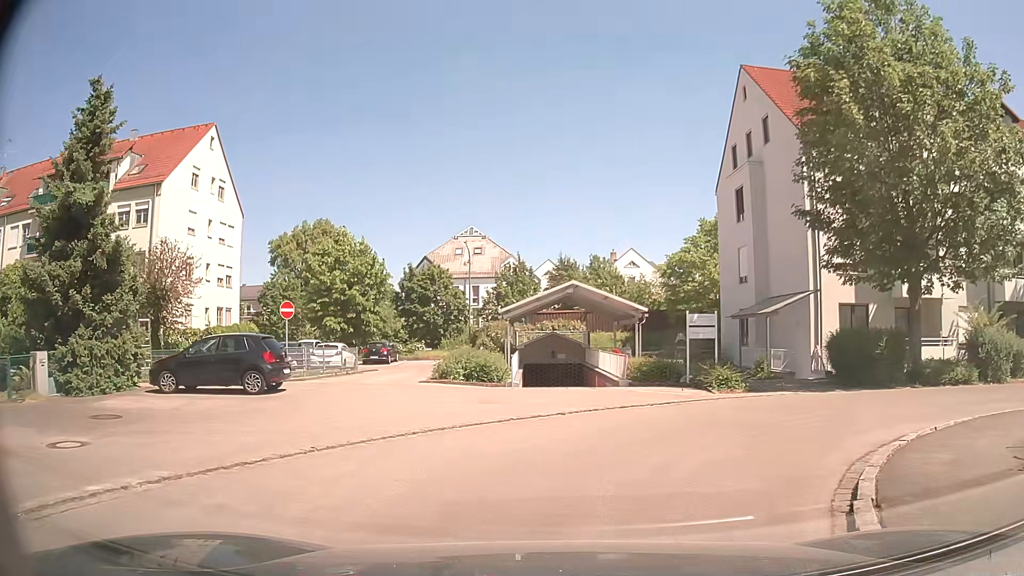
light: Day
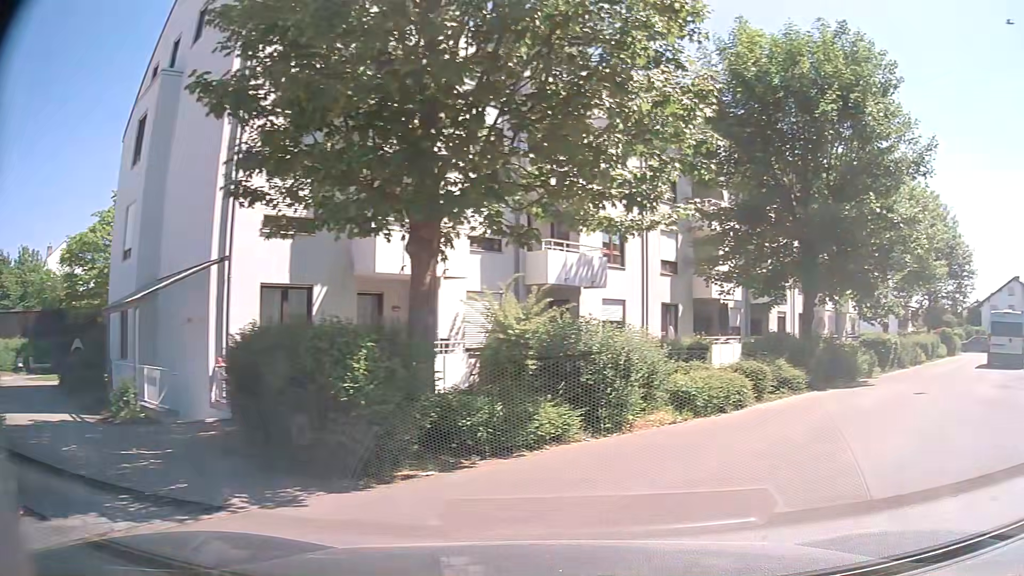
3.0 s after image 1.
(+3.5, +10.3) m; +48°
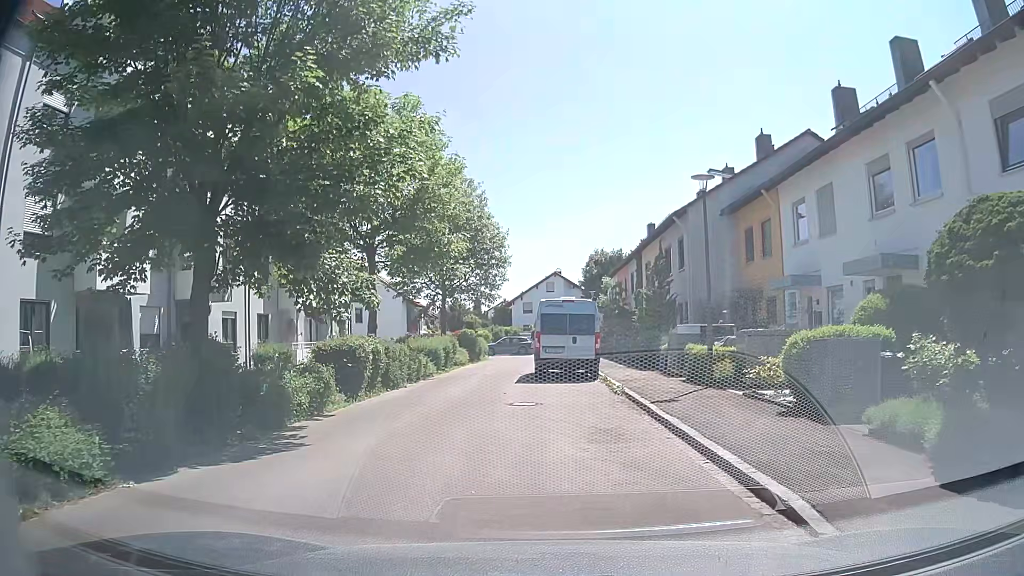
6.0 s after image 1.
(+4.8, +9.2) m; +41°
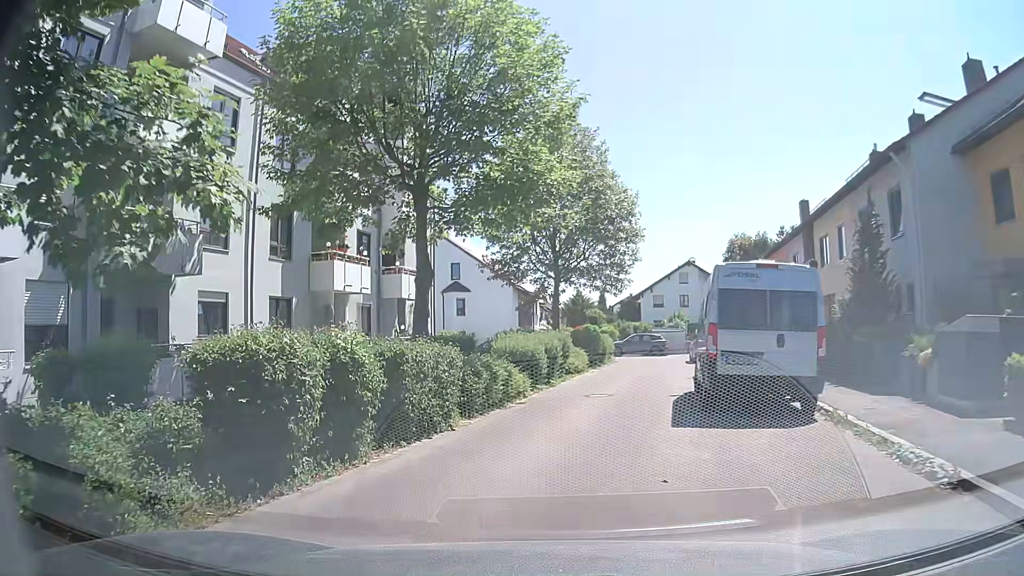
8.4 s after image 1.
(-0.6, +10.1) m; -9°
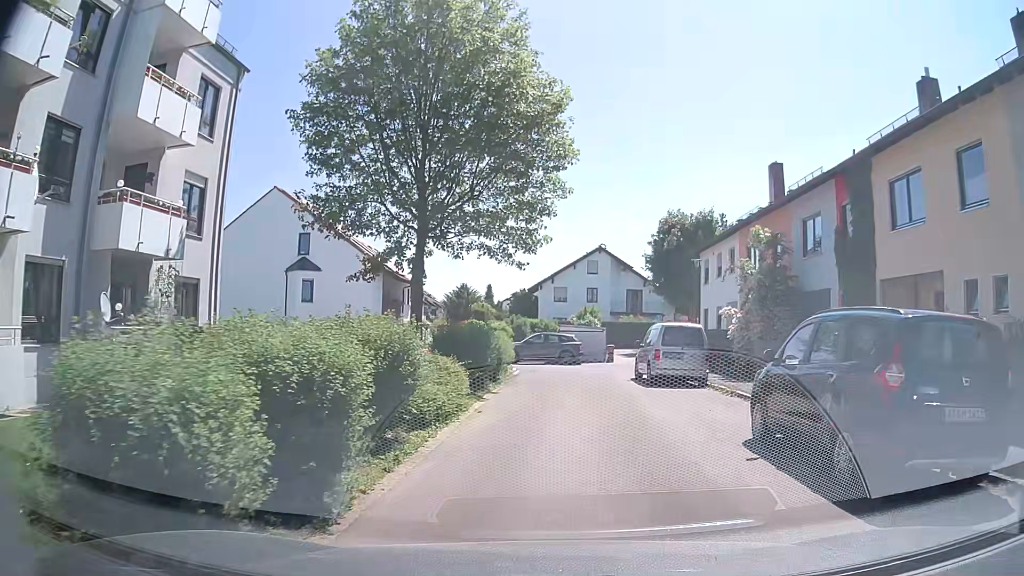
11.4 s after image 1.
(+0.5, +14.1) m; +9°
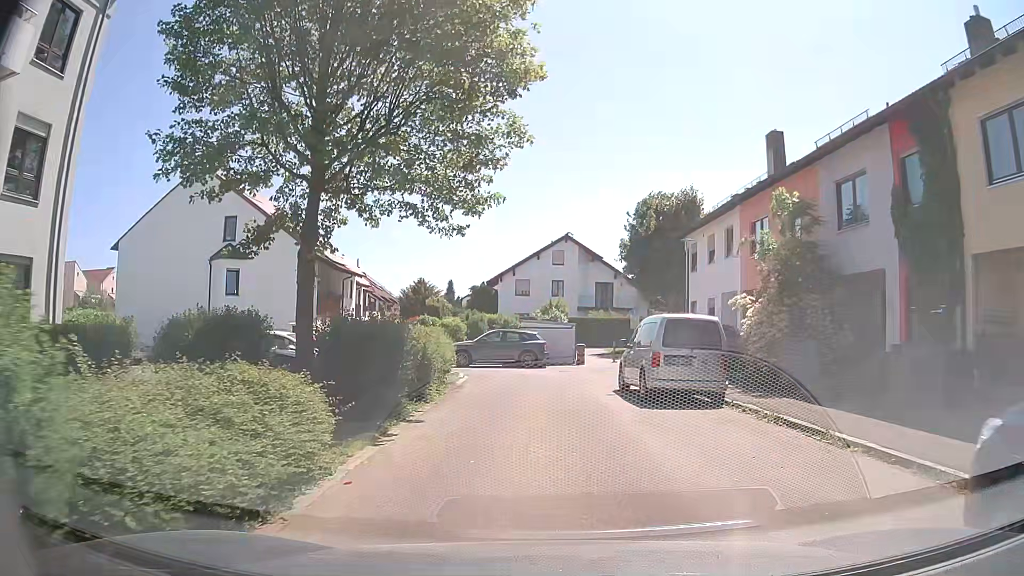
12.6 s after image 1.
(0.0, +6.0) m; +1°
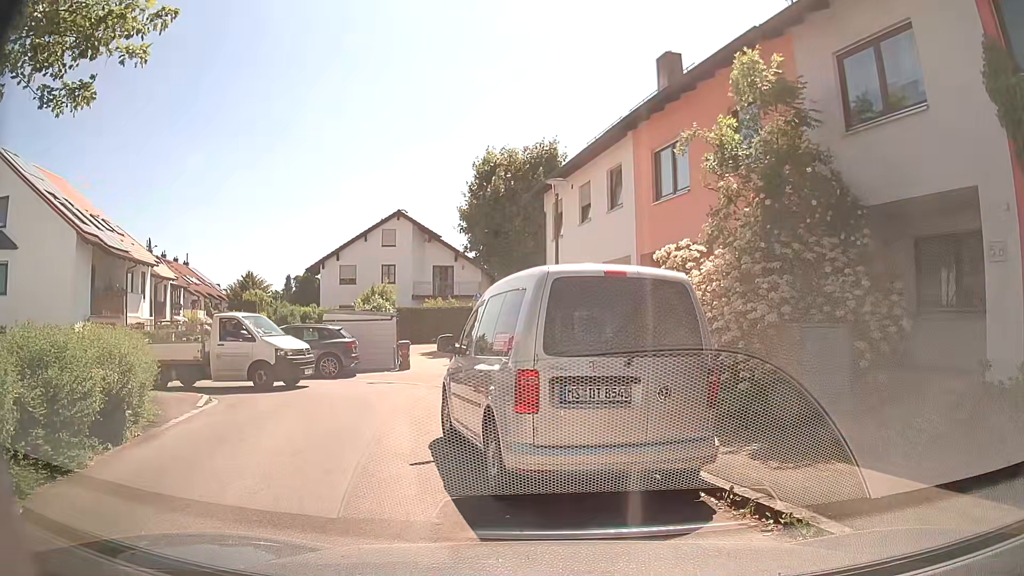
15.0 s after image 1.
(+0.7, +8.1) m; +10°
